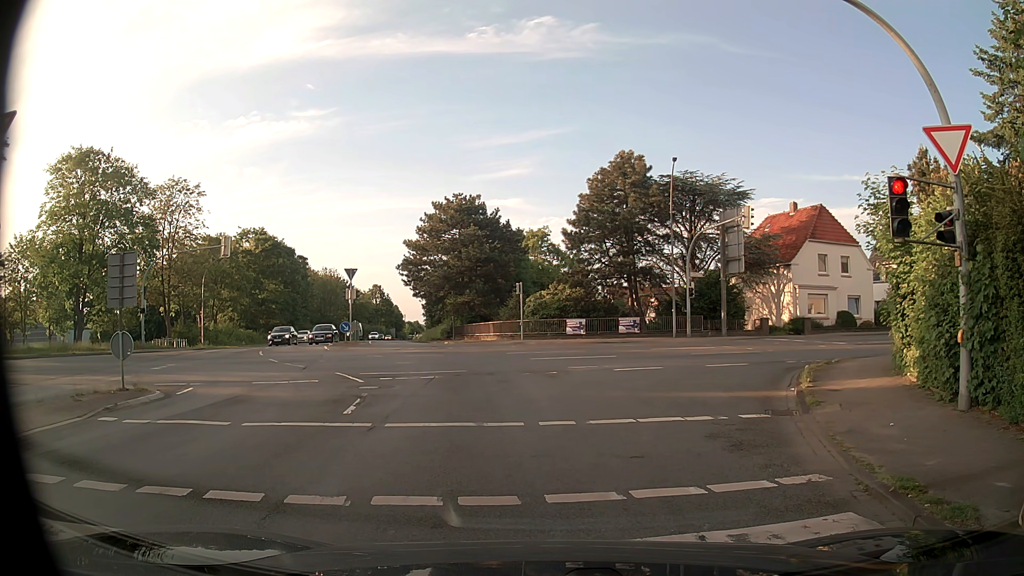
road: primary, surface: asphalt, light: Day
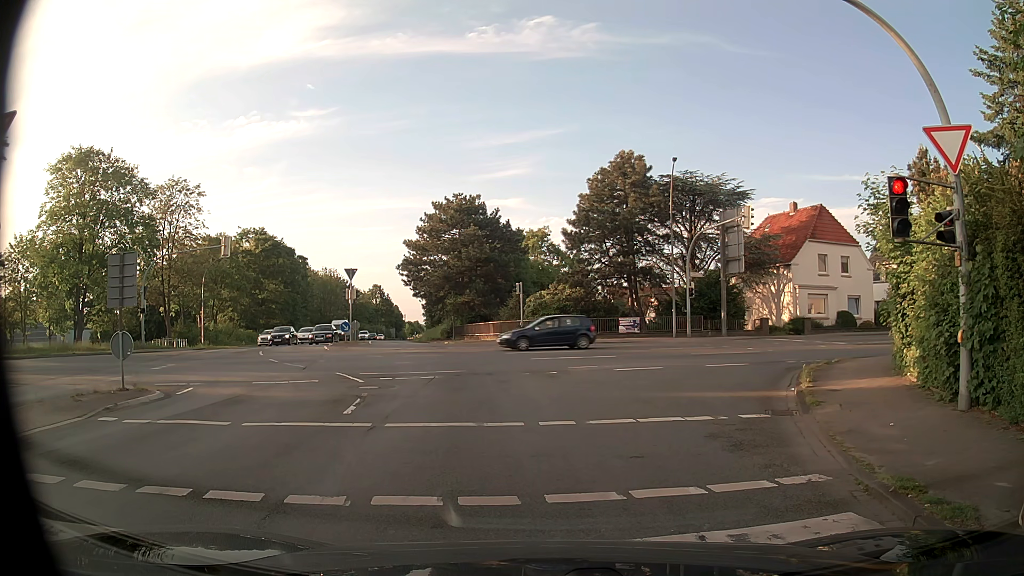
(0.0, 0.0) m; 0°
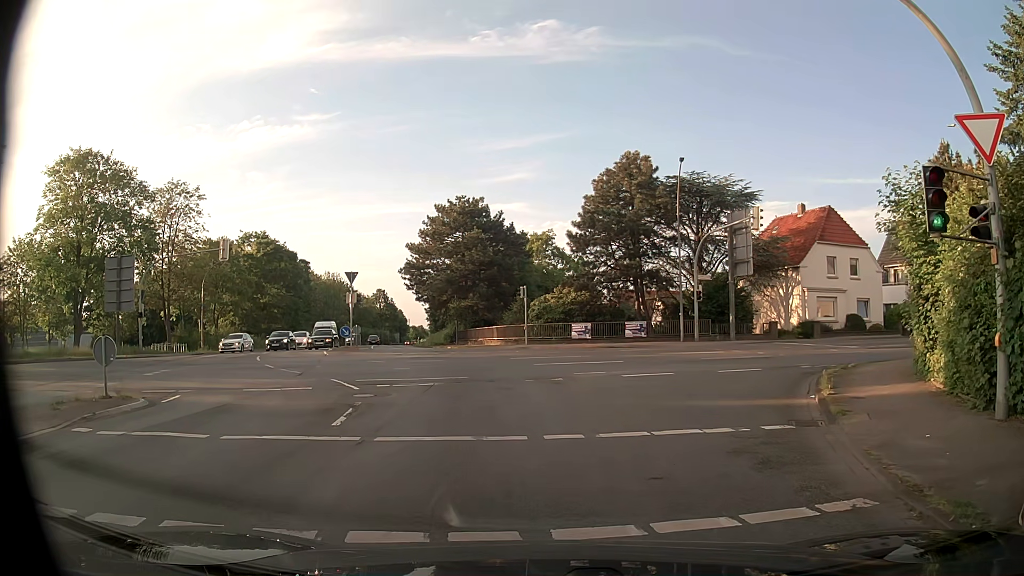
(0.0, +0.9) m; 0°
(0, +10) (-1, +20) (-3, +30) (-6, +39) (-9, +49) (-12, +59) (-14, +68) (-17, +78) (-19, +88) (-21, +97) m
